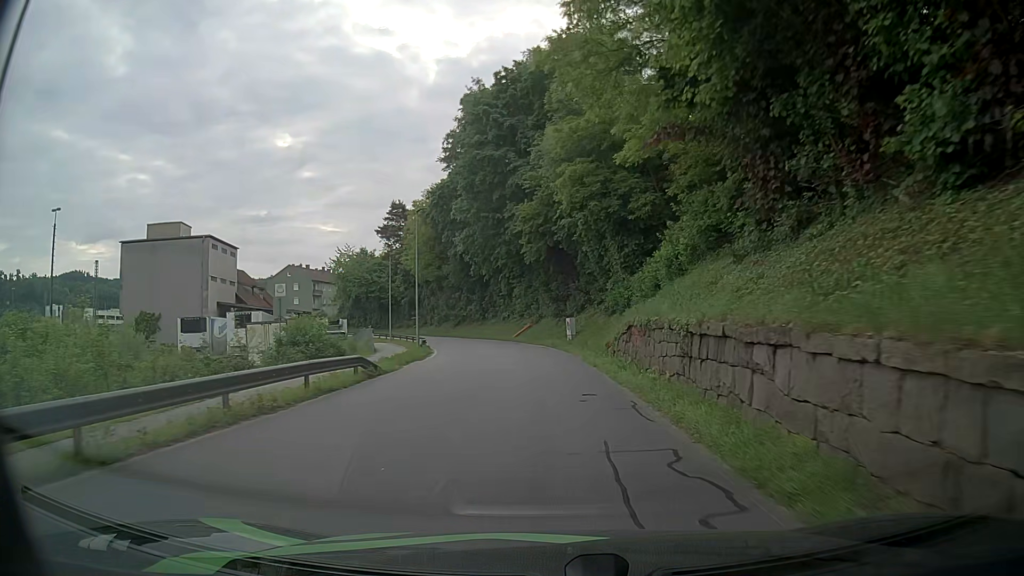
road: residential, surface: asphalt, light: Day
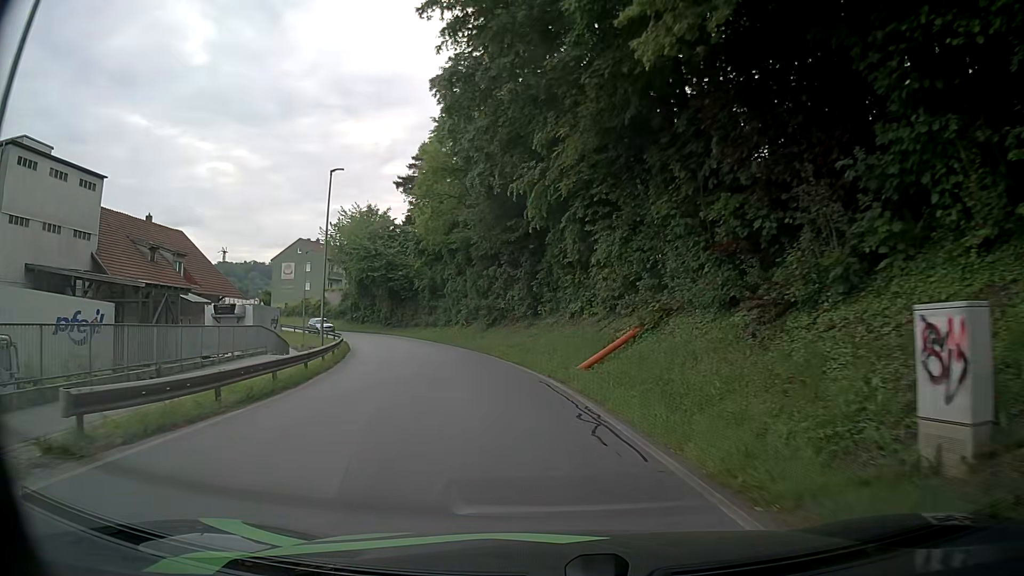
(-1.1, +34.7) m; -7°
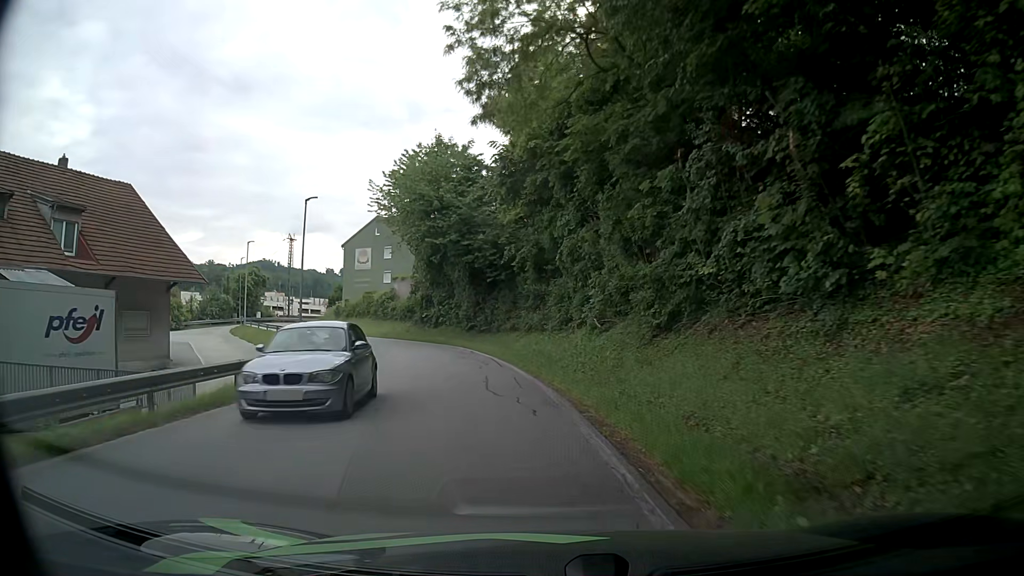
(-2.5, +26.4) m; -12°
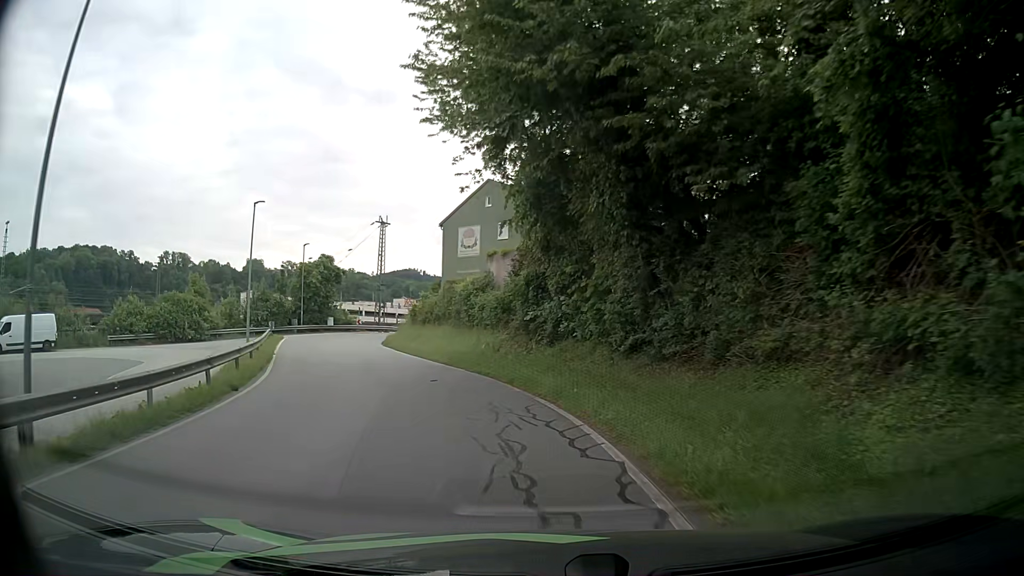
(-2.5, +24.4) m; -13°
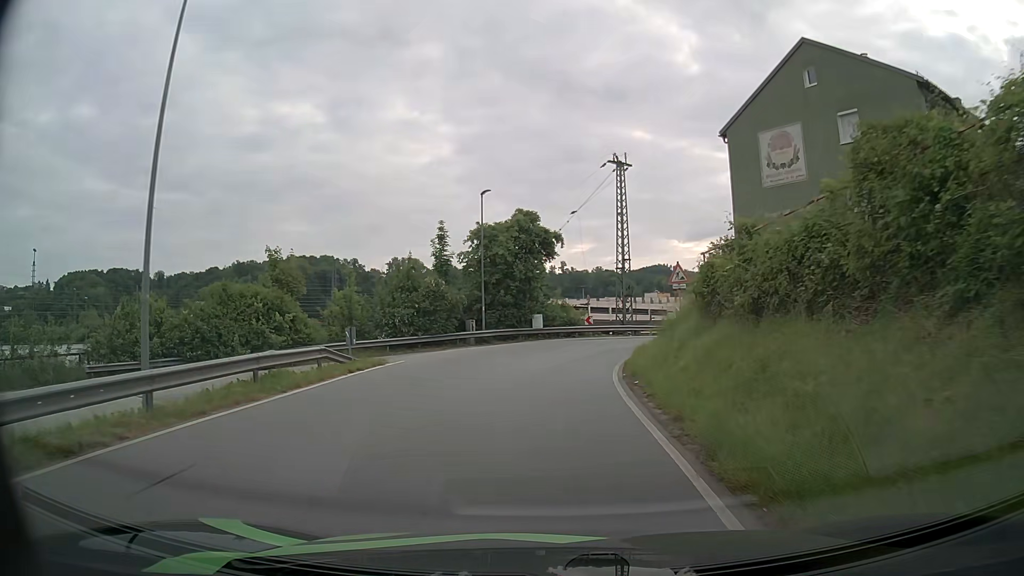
(-5.5, +26.6) m; -21°
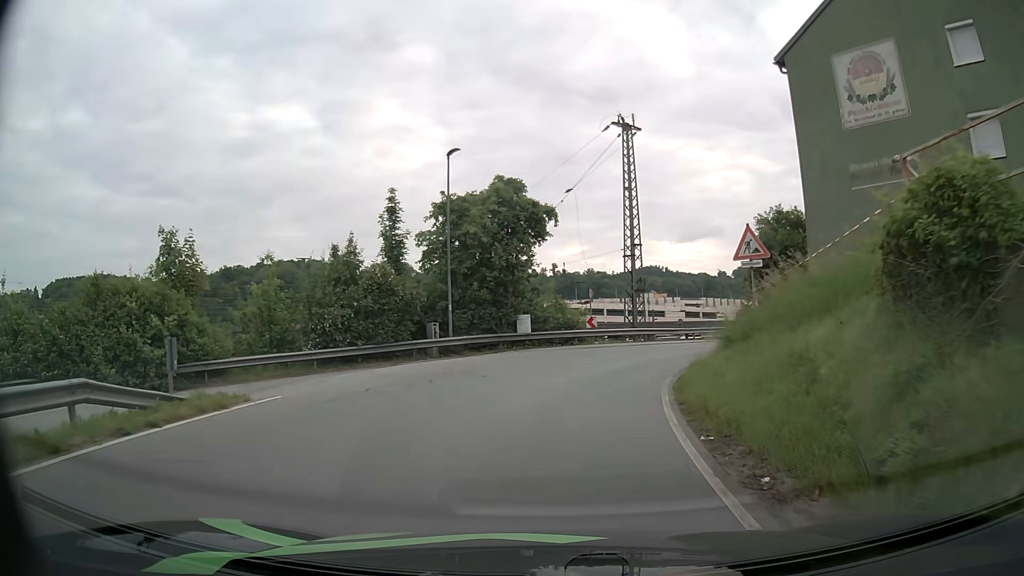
(0.0, +9.5) m; 0°
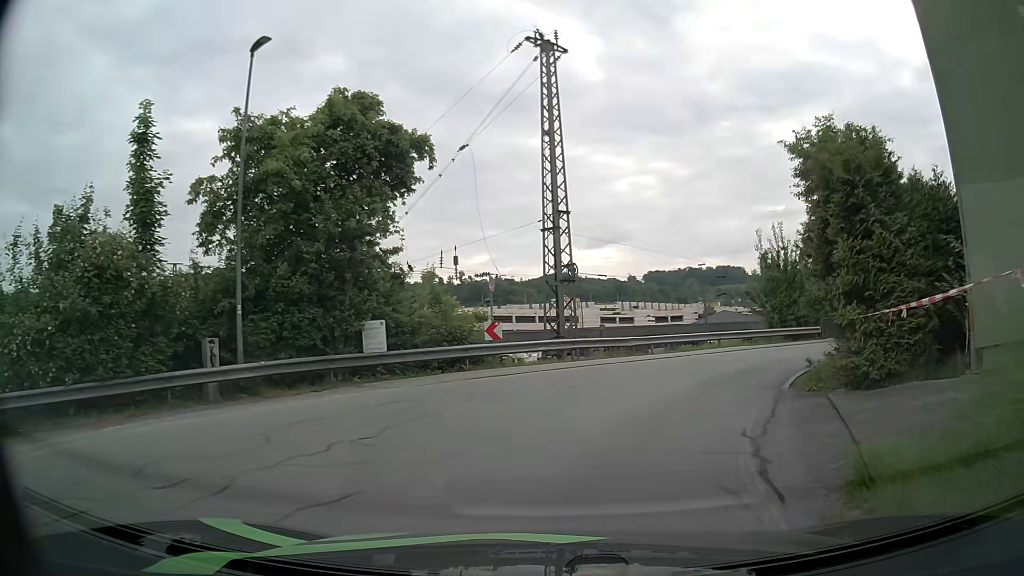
(+0.6, +12.2) m; +7°
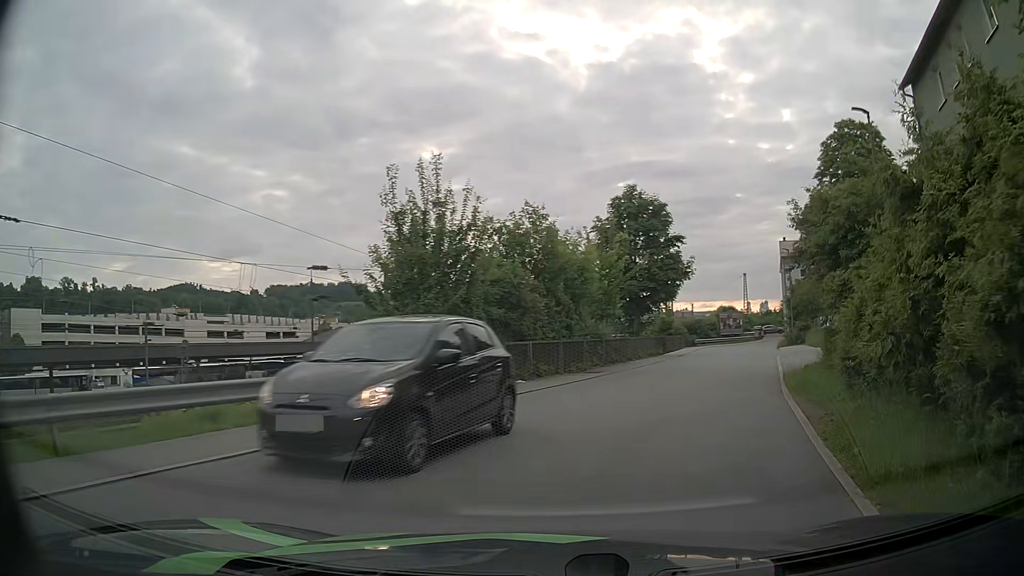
(+3.9, +16.1) m; +31°
